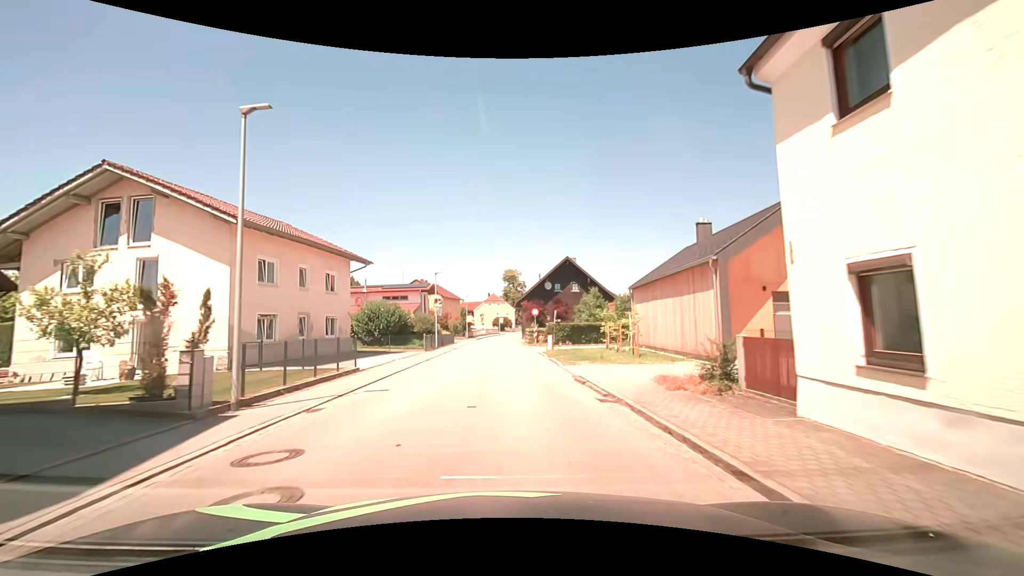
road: secondary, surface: asphalt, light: Day
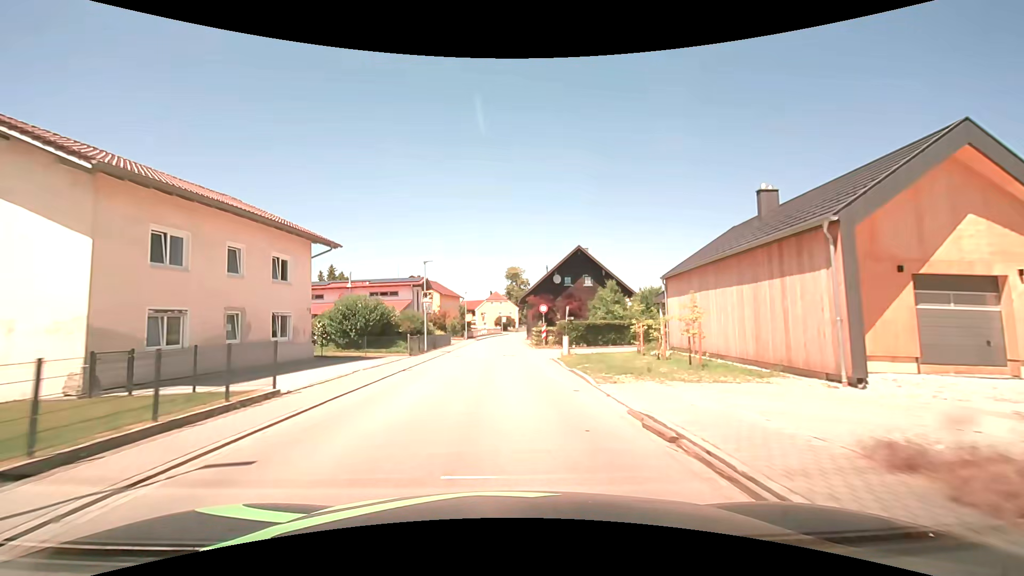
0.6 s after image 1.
(+0.1, +6.8) m; 0°
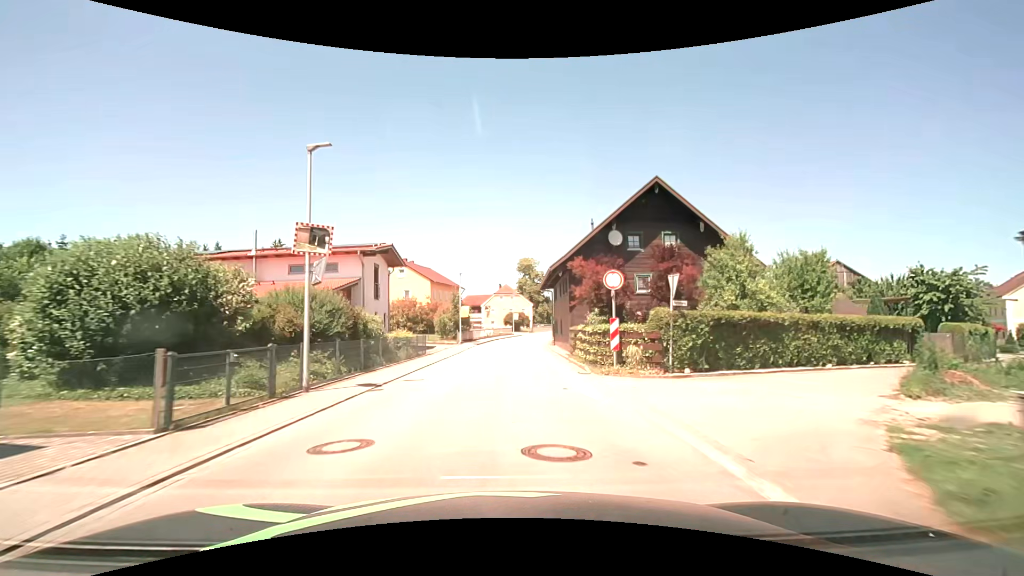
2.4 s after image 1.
(-0.1, +21.5) m; -1°
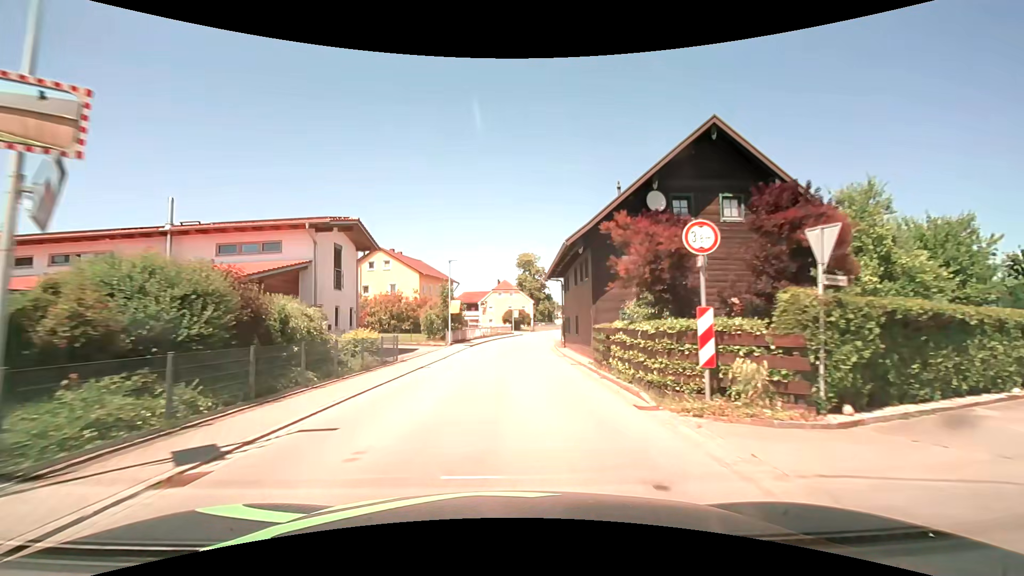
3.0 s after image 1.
(0.0, +7.4) m; 0°
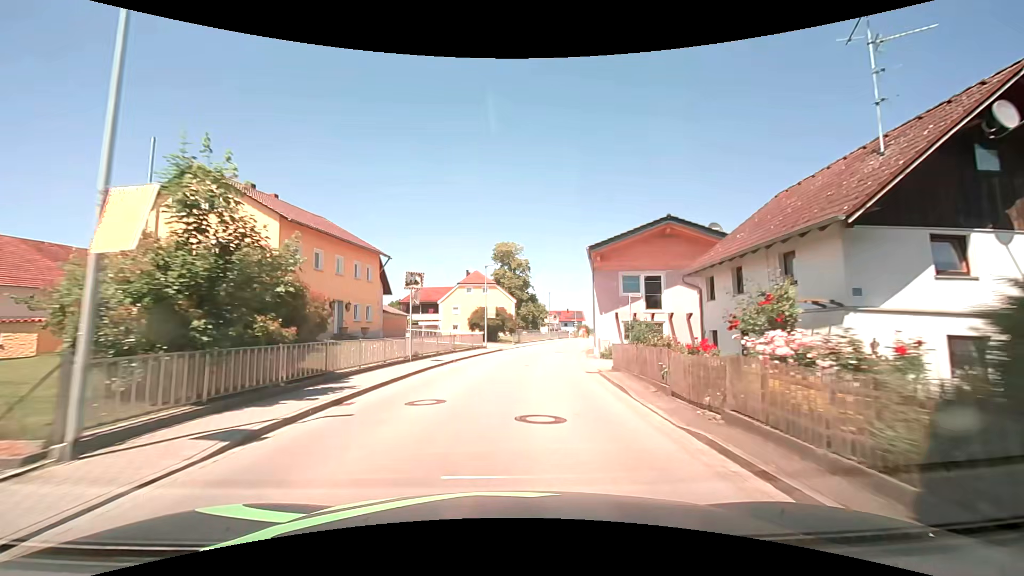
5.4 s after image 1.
(+0.6, +29.9) m; +3°
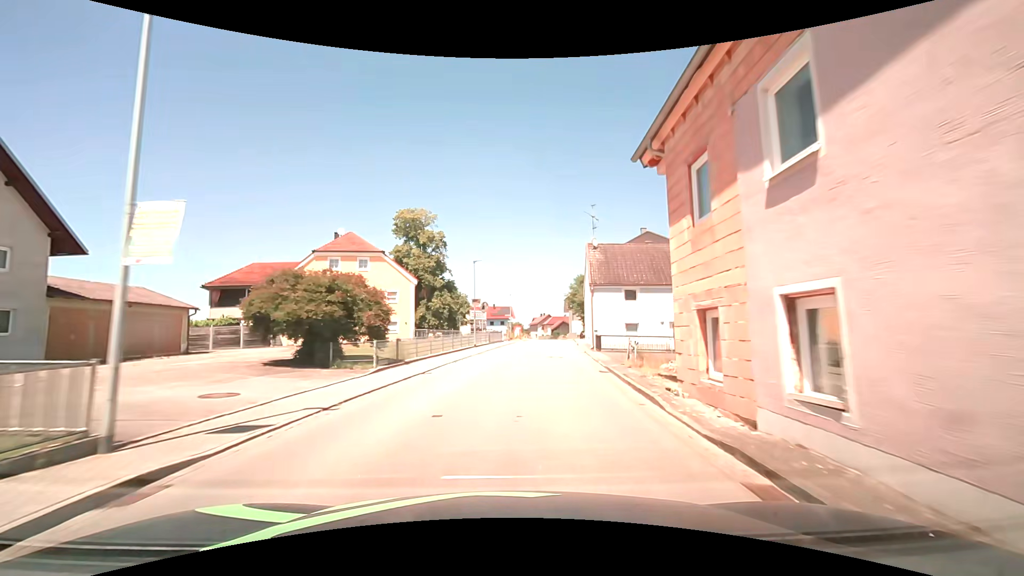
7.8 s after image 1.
(+2.2, +29.9) m; +9°
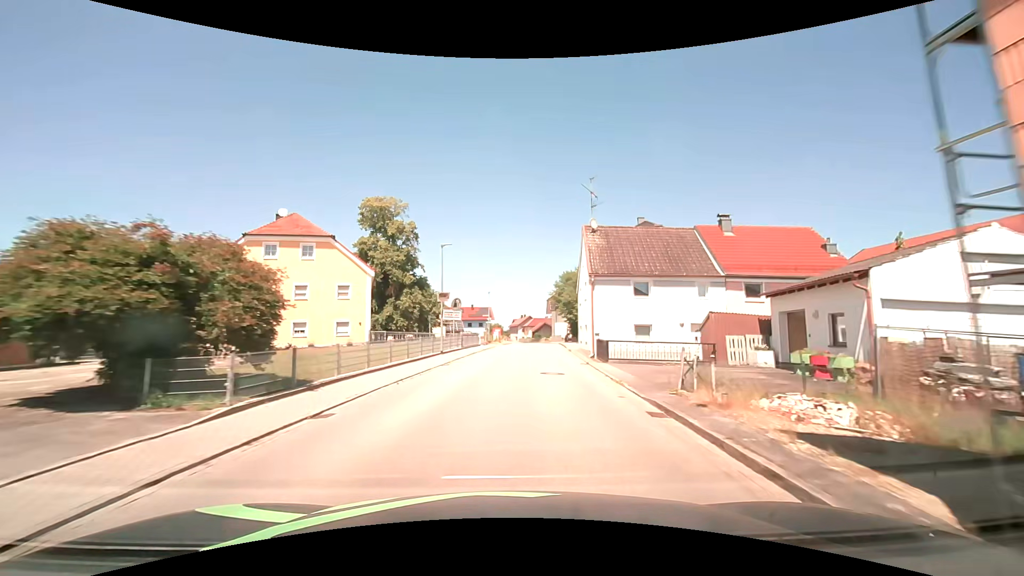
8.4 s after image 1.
(+0.2, +7.5) m; +2°
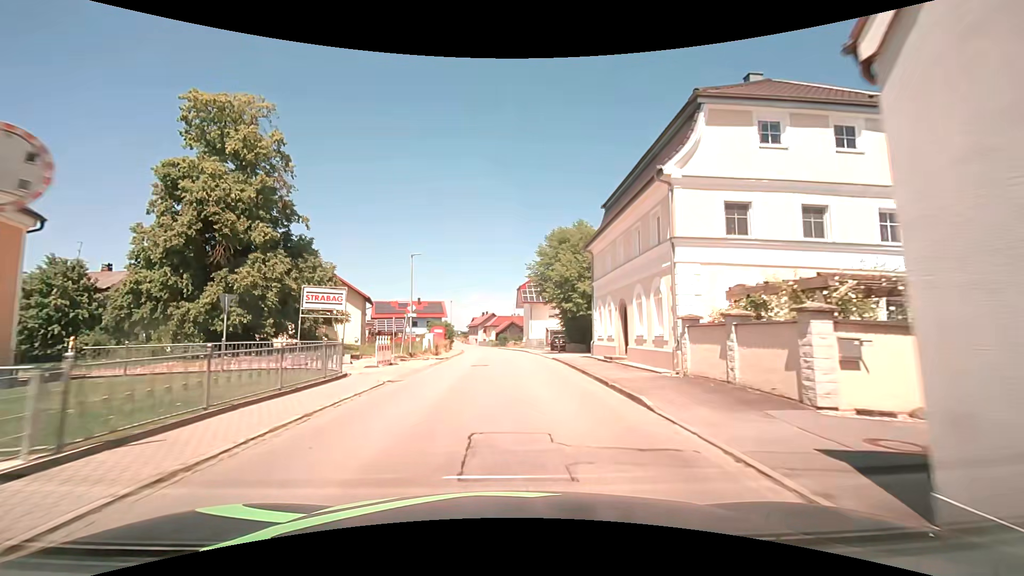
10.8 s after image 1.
(+1.3, +30.2) m; +3°
(0, +10) (+1, +20) (+1, +30) (+1, +40) (0, +50) (0, +60) (-1, +70) (-2, +80) (-4, +90) (-5, +100) m
